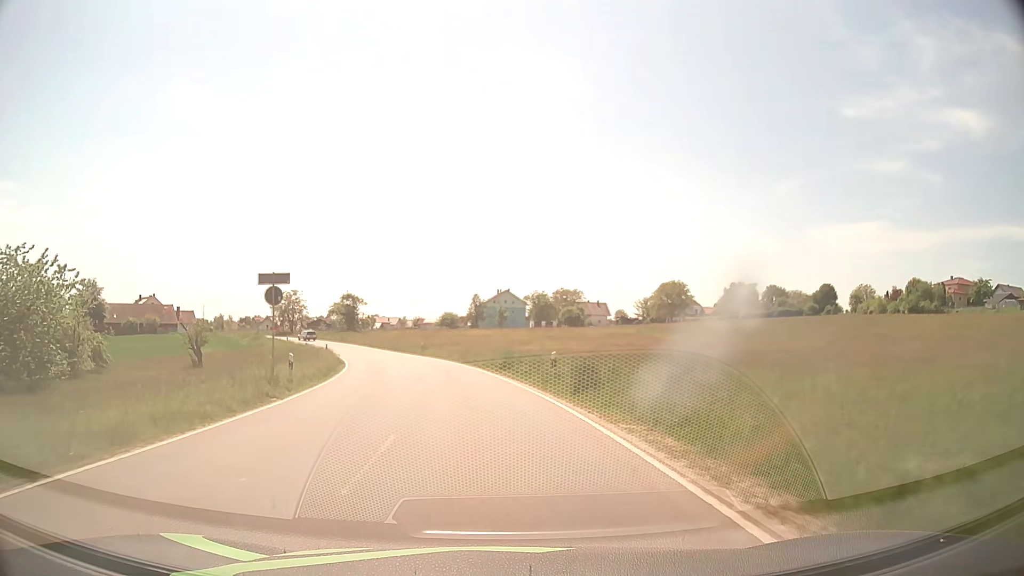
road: tertiary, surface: asphalt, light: Day
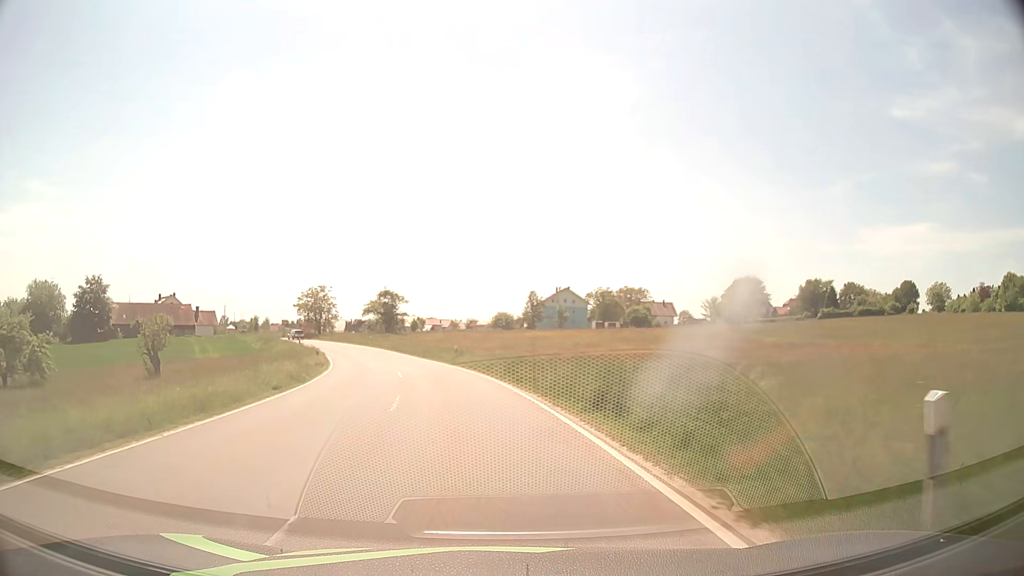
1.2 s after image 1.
(-0.7, +17.0) m; -5°
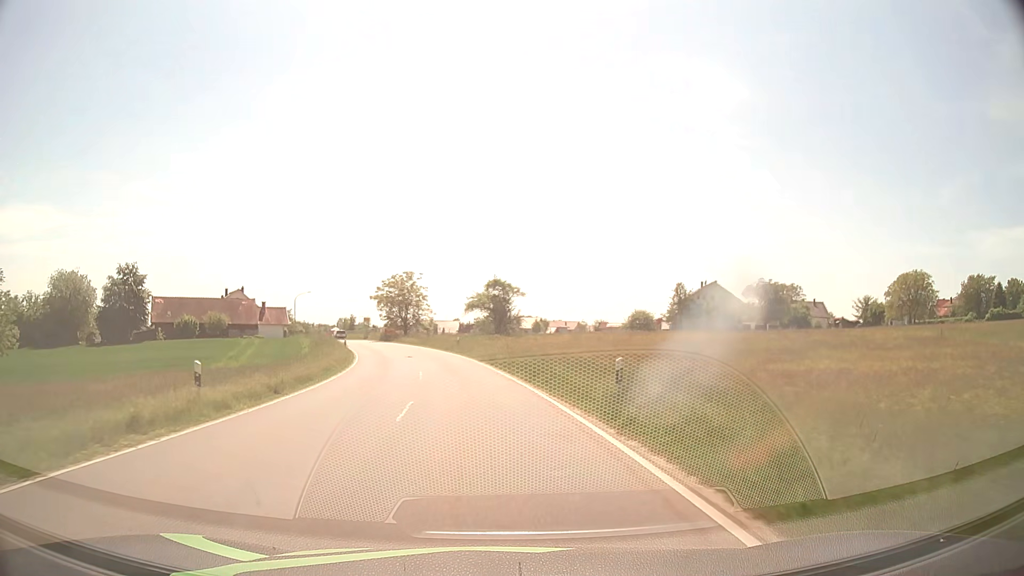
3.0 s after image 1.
(-2.4, +26.2) m; -11°
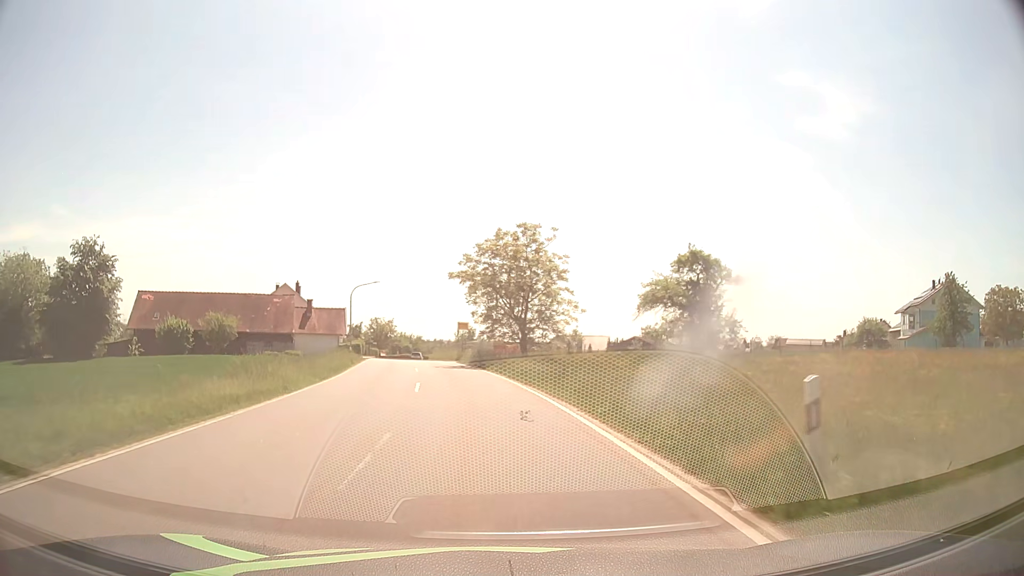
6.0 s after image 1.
(-4.4, +41.3) m; -12°
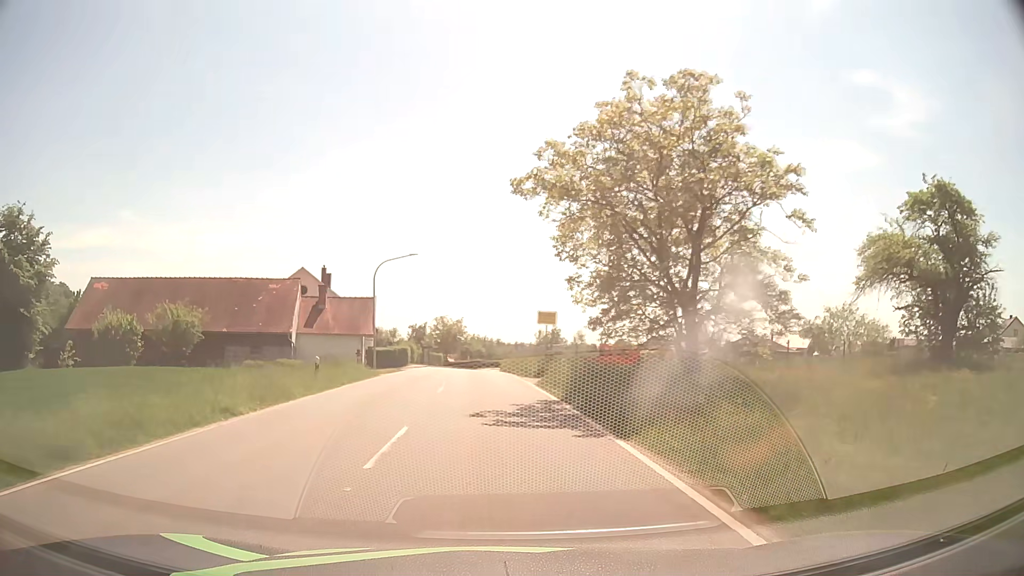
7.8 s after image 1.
(-1.4, +22.8) m; -7°
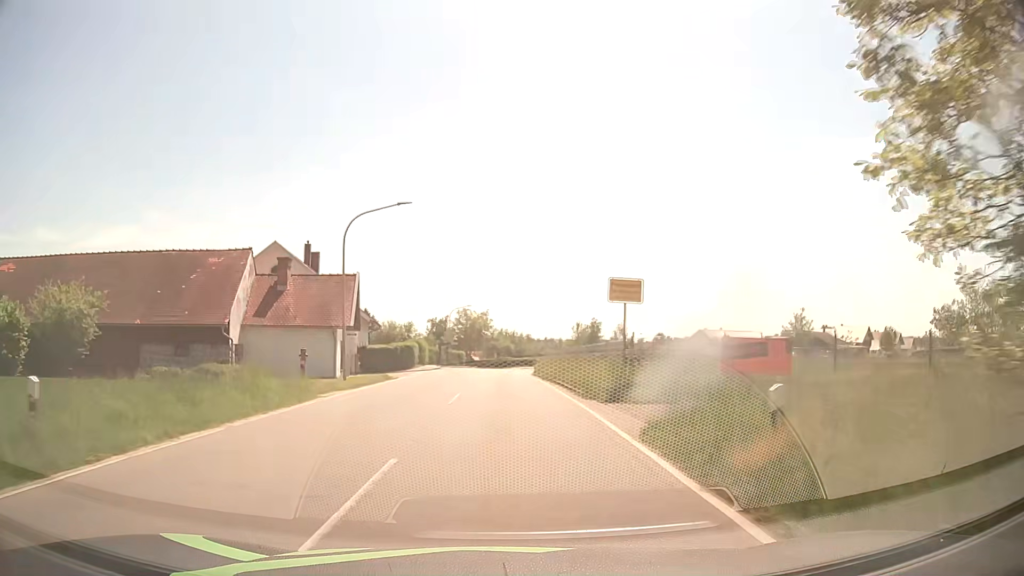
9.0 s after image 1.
(-0.4, +15.3) m; -3°
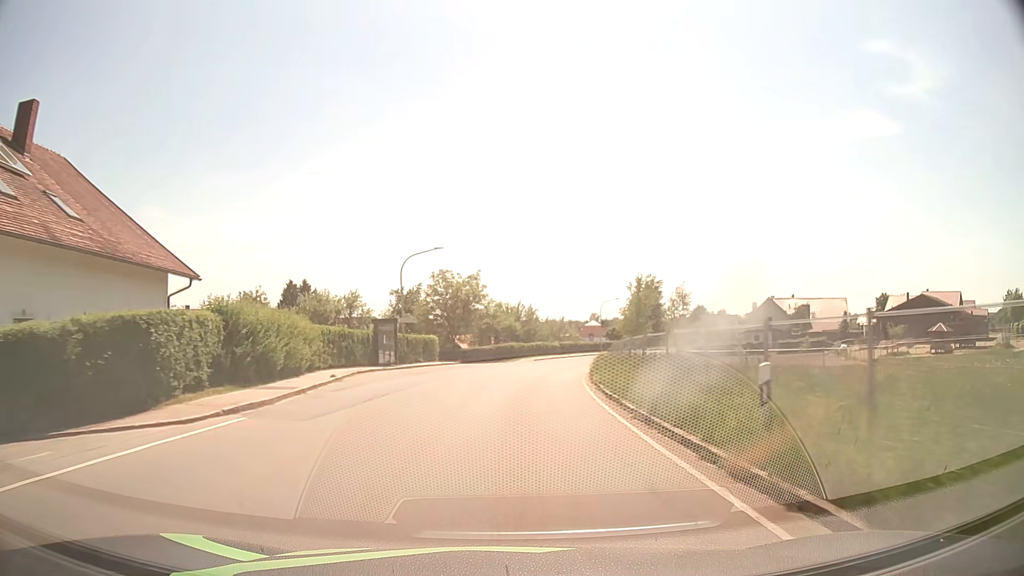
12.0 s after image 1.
(-0.2, +39.1) m; 0°
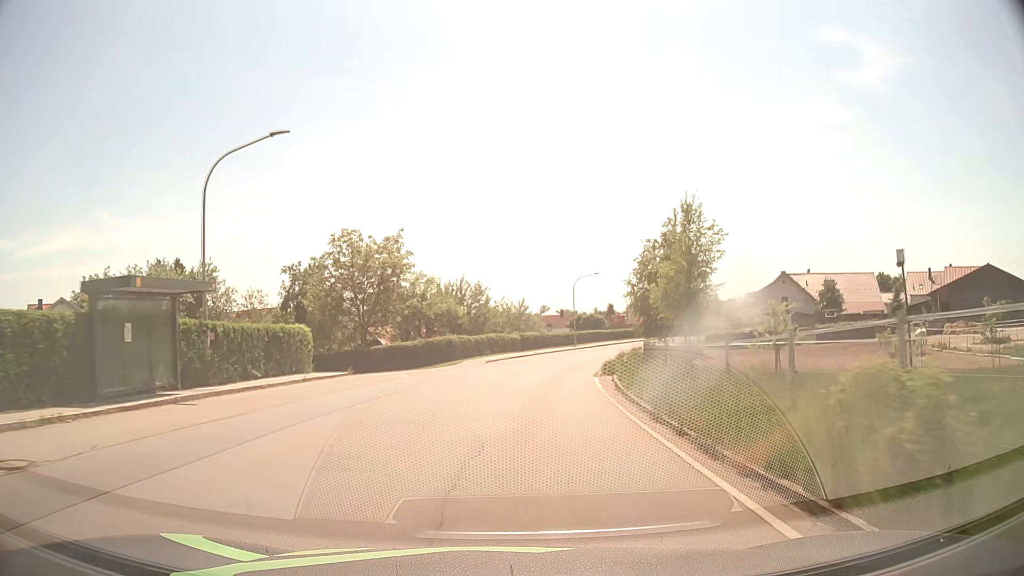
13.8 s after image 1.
(+0.7, +23.7) m; +4°
(0, +10) (+1, +20) (+2, +30) (+4, +40) (+6, +49) (+9, +59) (+13, +68) (+17, +77) (+22, +86) (+27, +95) m
